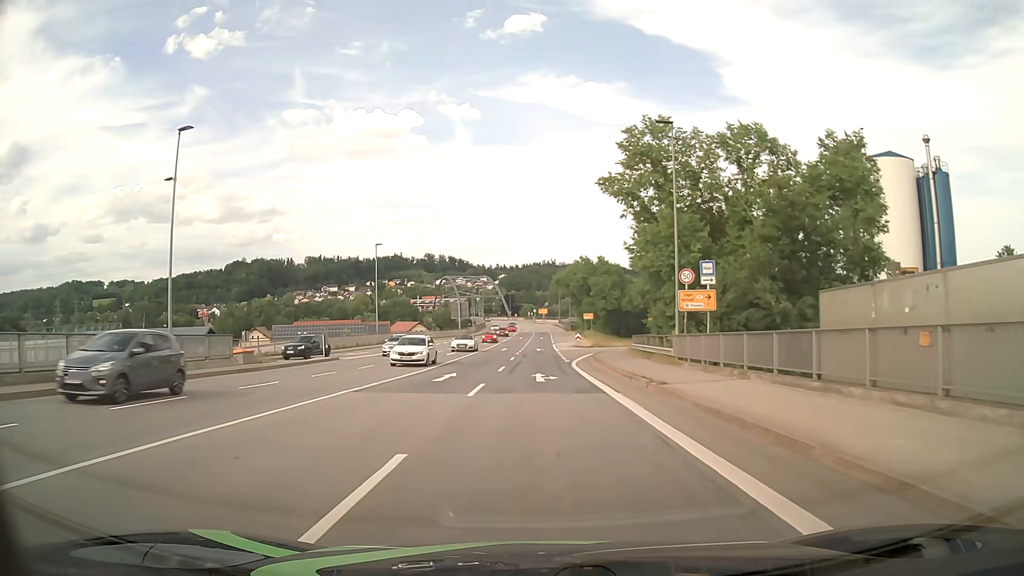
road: primary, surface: asphalt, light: Day
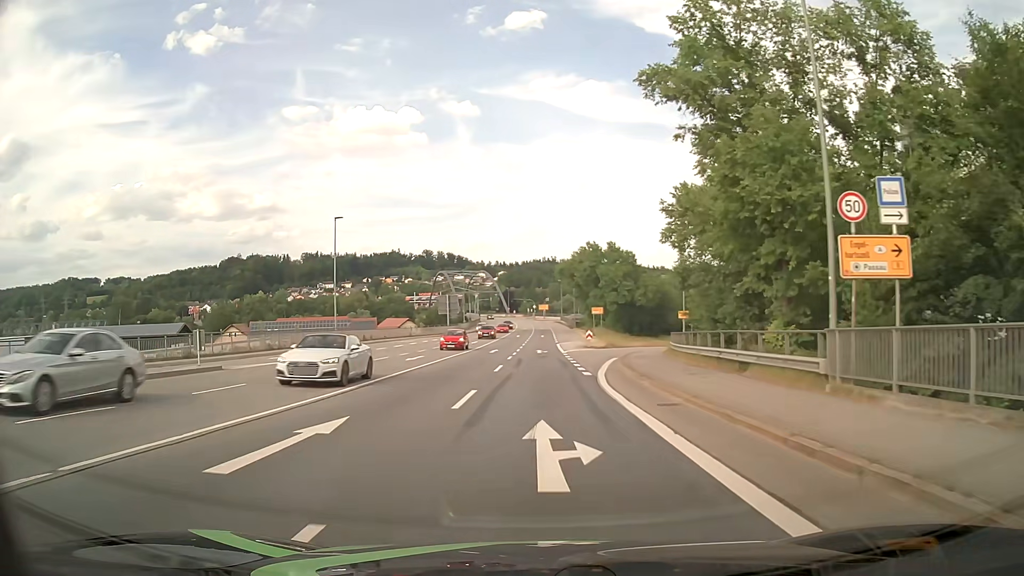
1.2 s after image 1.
(0.0, +15.0) m; 0°
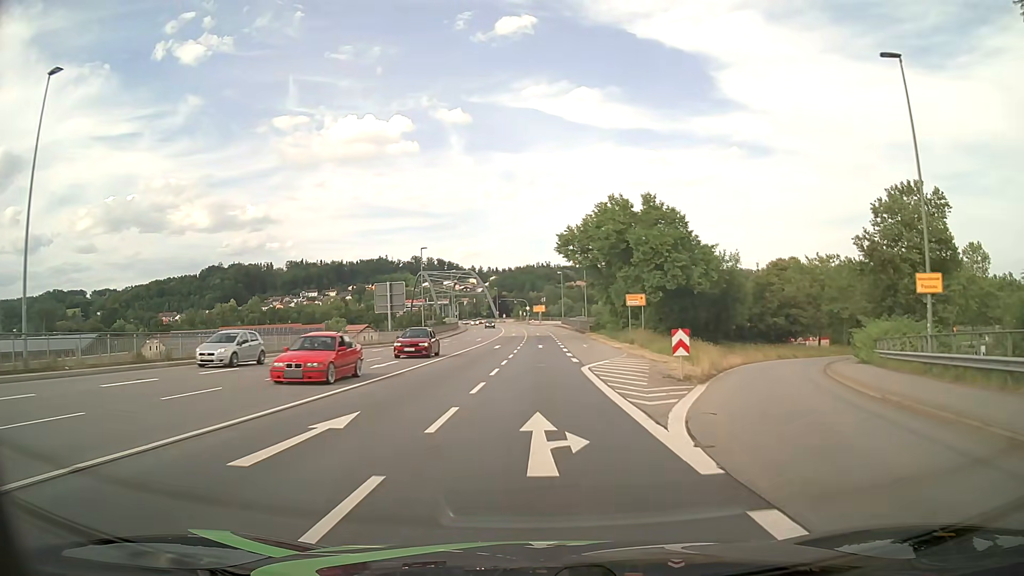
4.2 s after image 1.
(0.0, +37.4) m; 0°
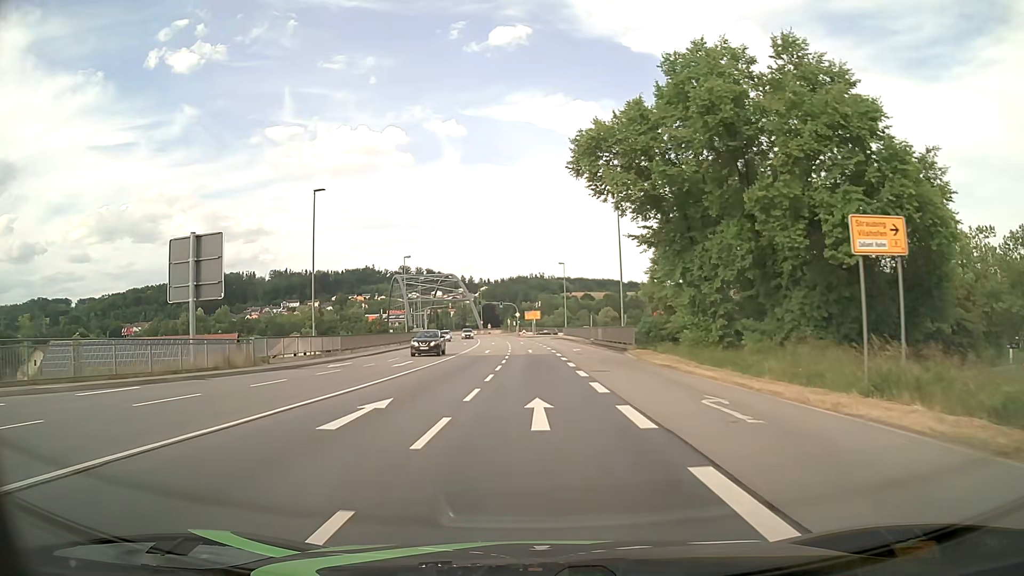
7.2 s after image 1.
(+0.1, +37.1) m; 0°
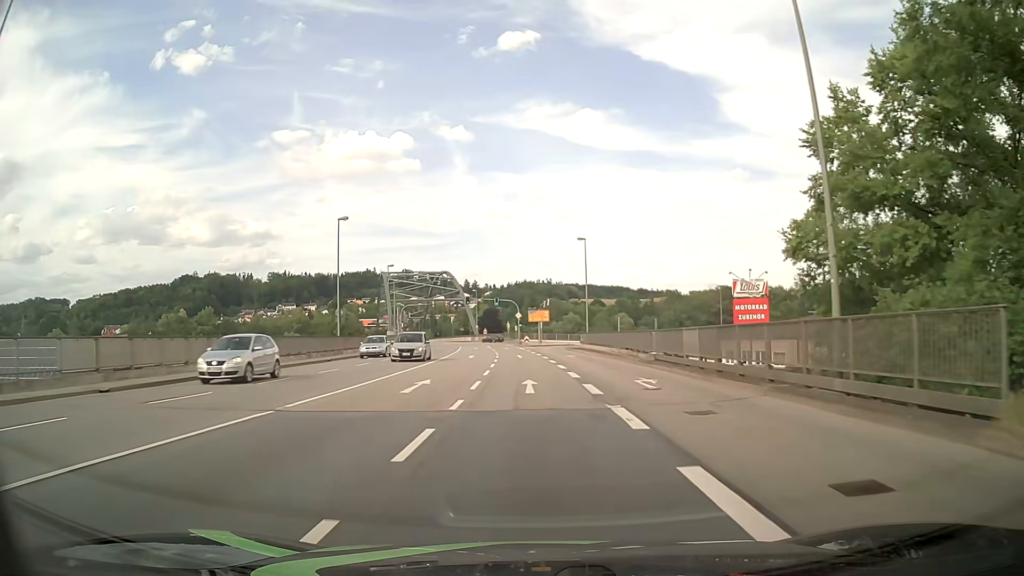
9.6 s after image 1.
(0.0, +29.5) m; -1°
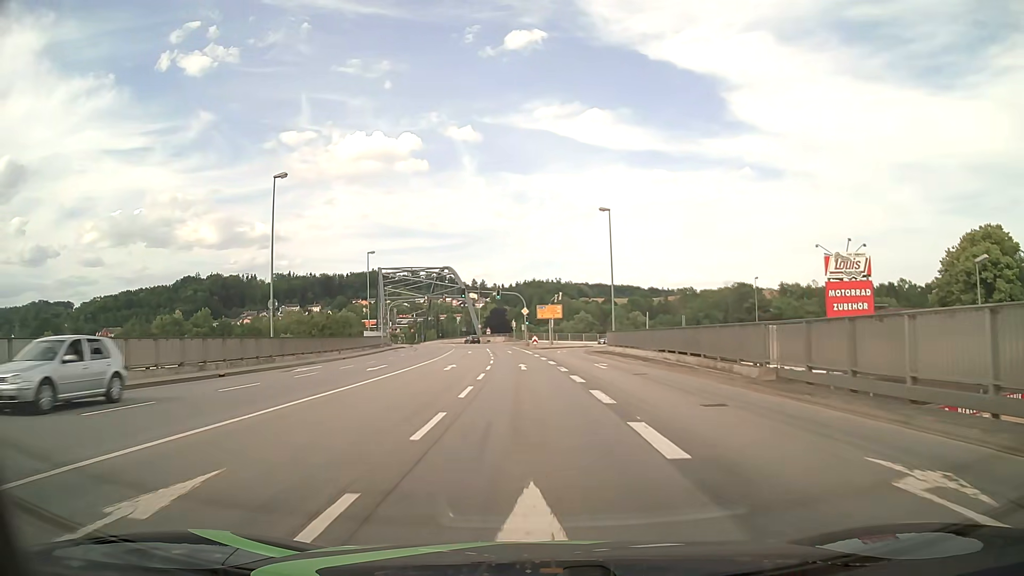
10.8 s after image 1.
(0.0, +14.7) m; -1°
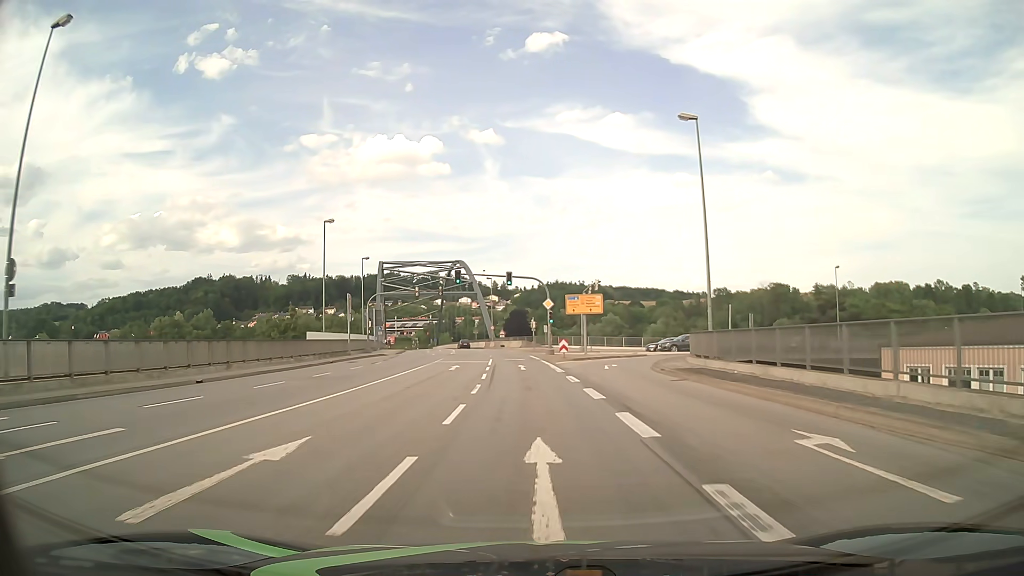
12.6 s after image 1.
(-0.3, +22.1) m; -2°
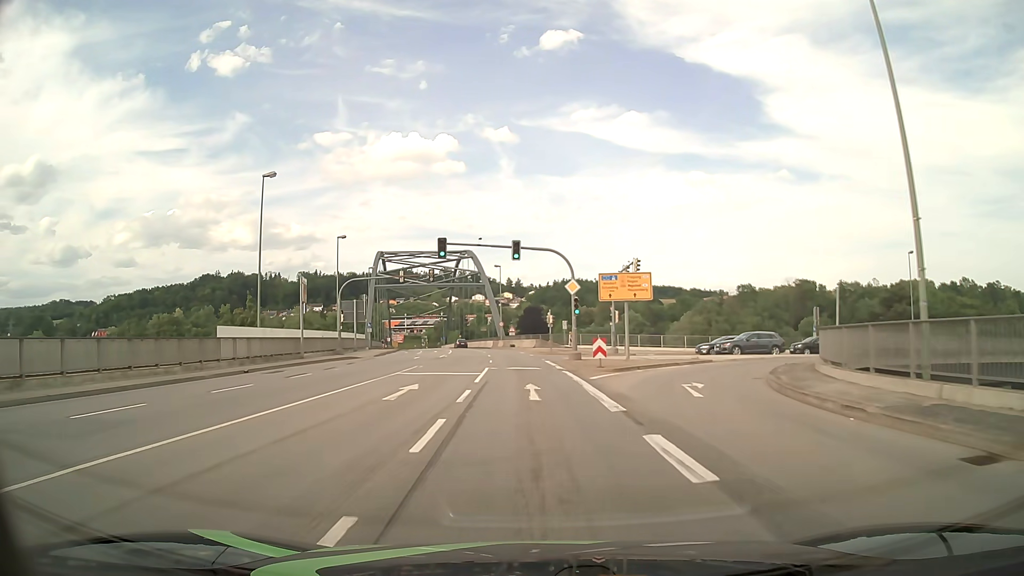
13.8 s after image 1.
(-0.2, +14.8) m; -1°
(0, +10) (0, +20) (-1, +30) (-1, +40) (-2, +50) (-3, +60) (-5, +70) (-6, +80) (-8, +89) (-10, +99) m
